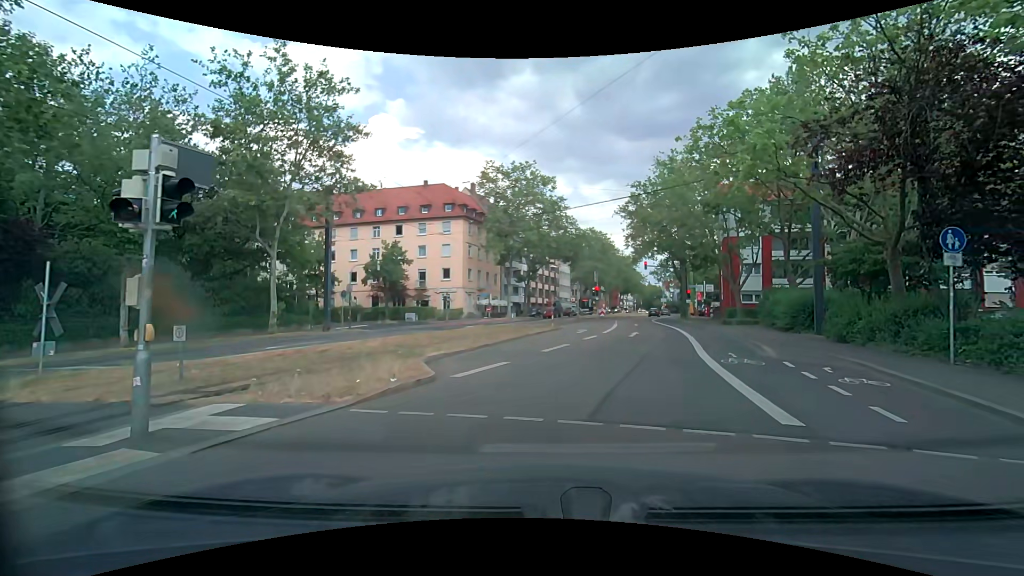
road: secondary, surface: asphalt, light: Day
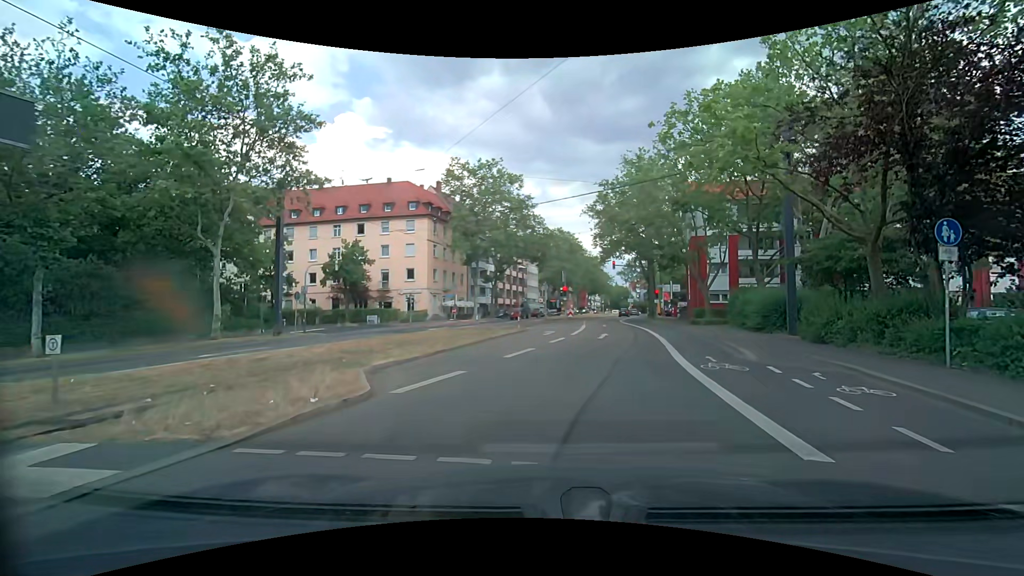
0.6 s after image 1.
(+0.1, +1.7) m; +3°
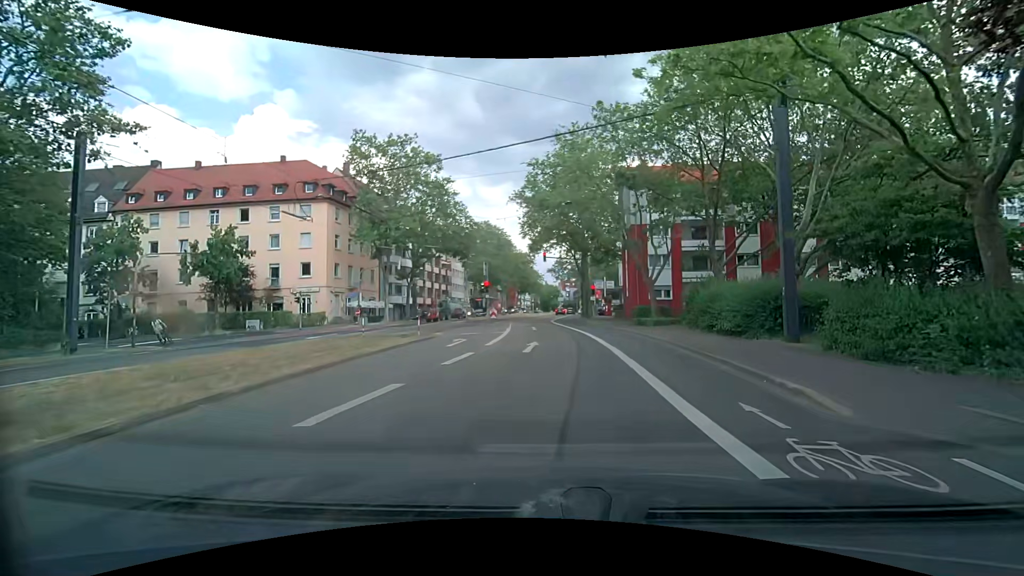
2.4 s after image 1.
(+0.9, +8.2) m; +9°
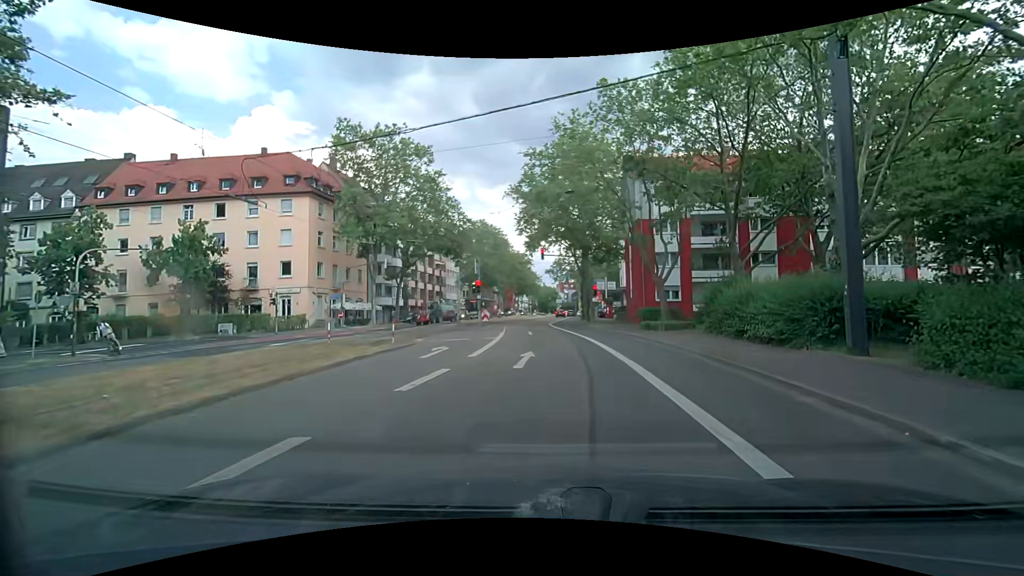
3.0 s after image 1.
(0.0, +3.6) m; -1°
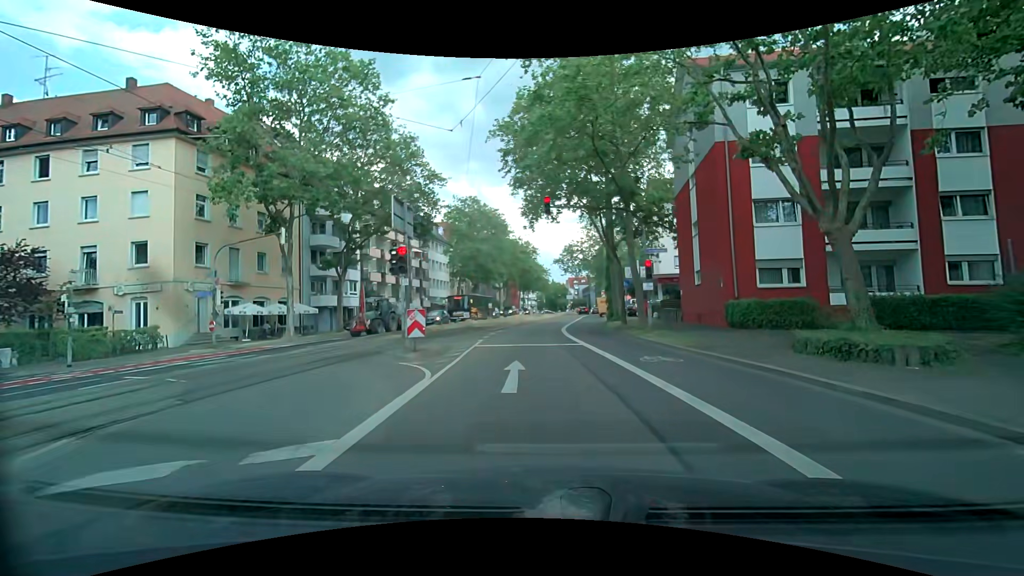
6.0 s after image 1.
(+0.4, +18.3) m; 0°
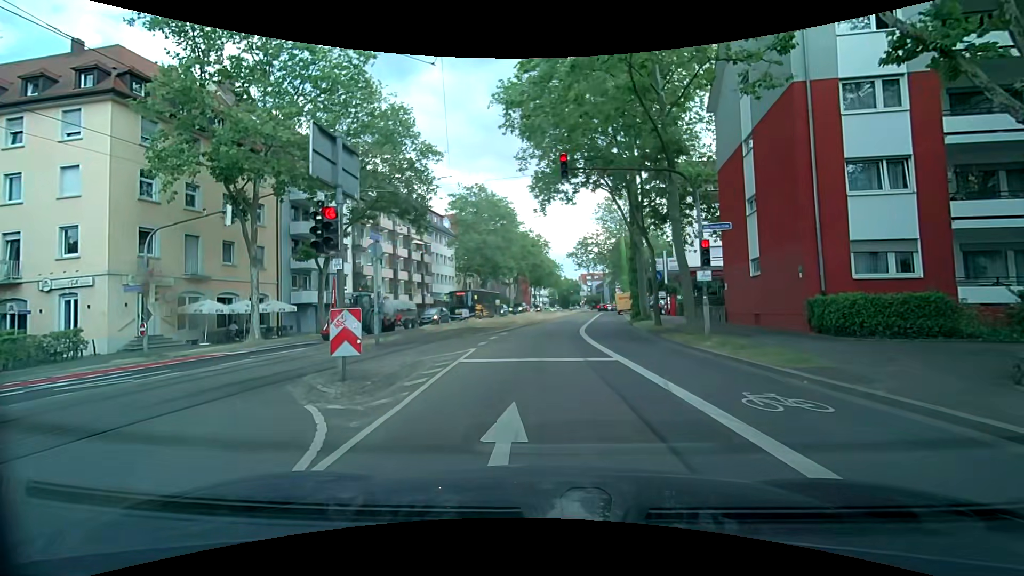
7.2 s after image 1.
(-0.1, +5.6) m; -3°
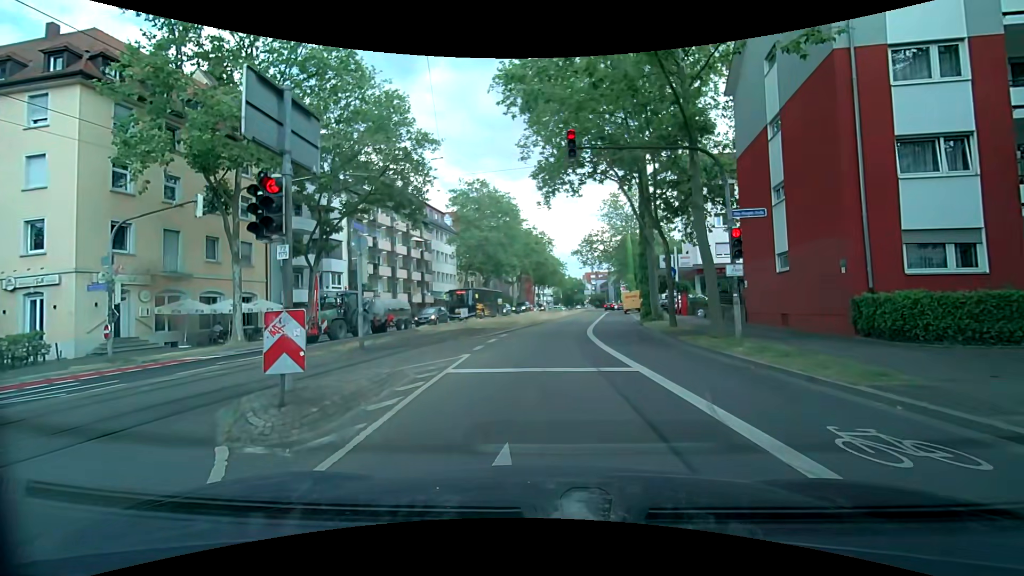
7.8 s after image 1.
(0.0, +2.0) m; +1°
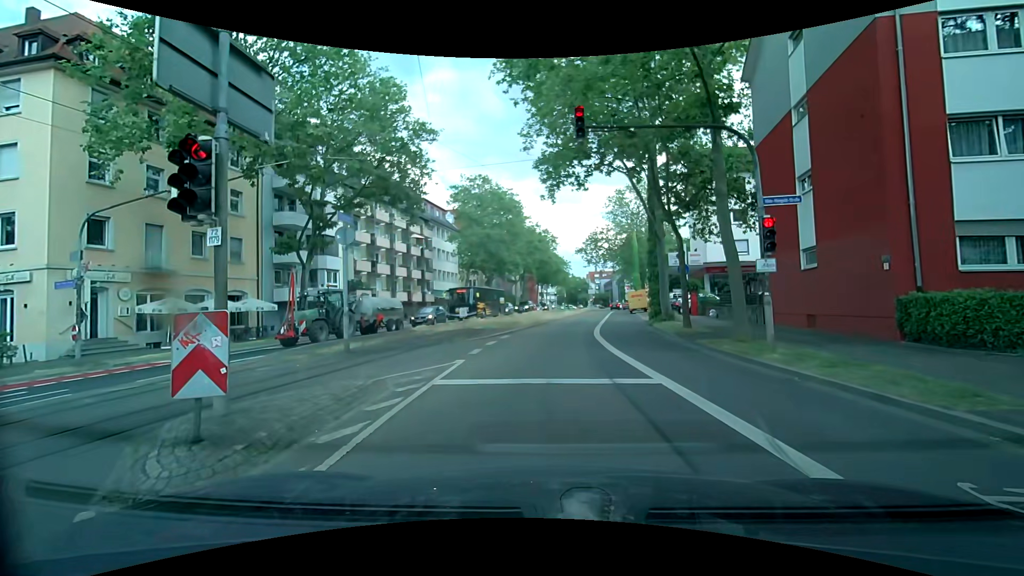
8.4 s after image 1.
(0.0, +1.5) m; +2°
